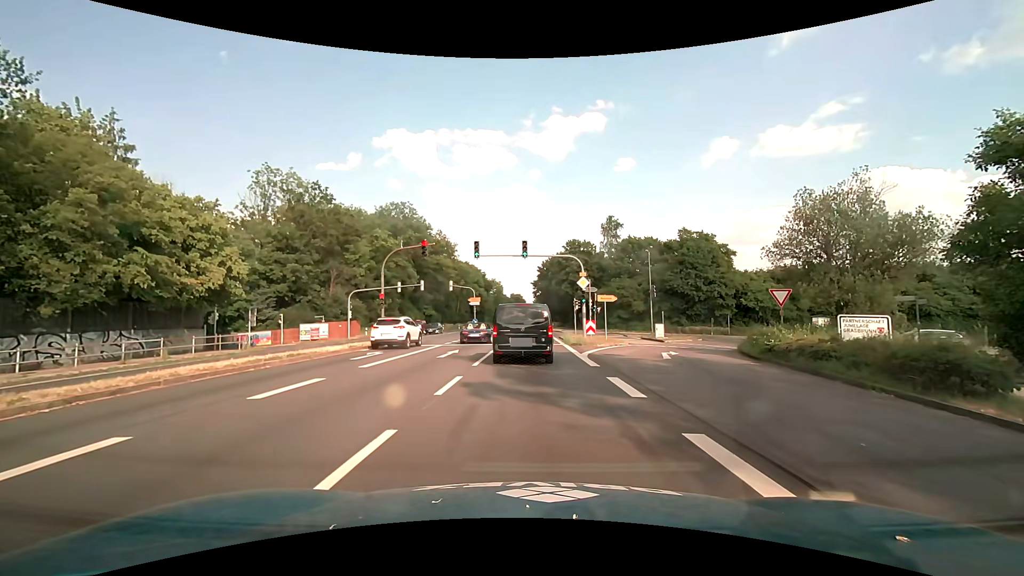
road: primary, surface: asphalt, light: Day
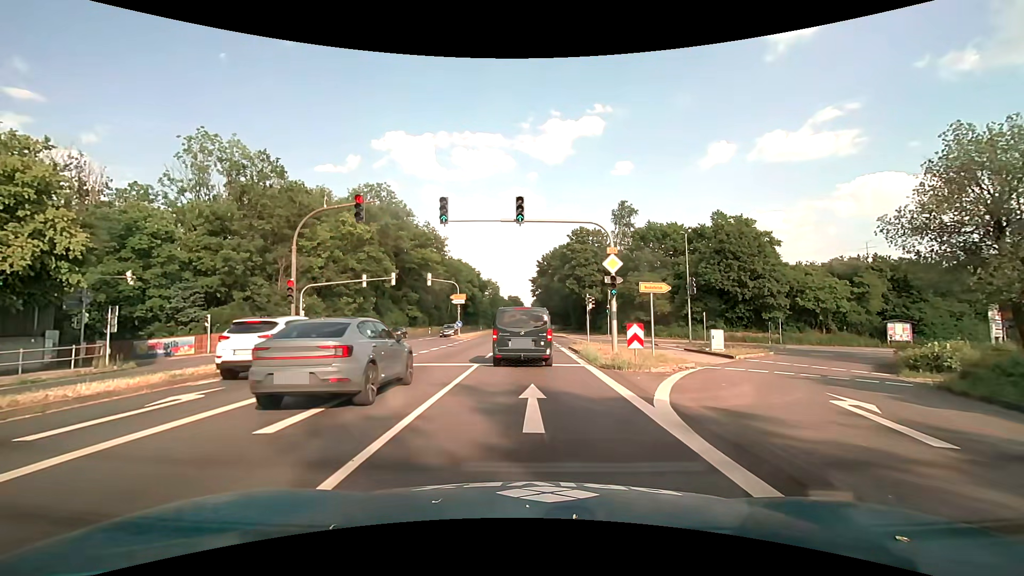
(+0.2, +12.4) m; +1°
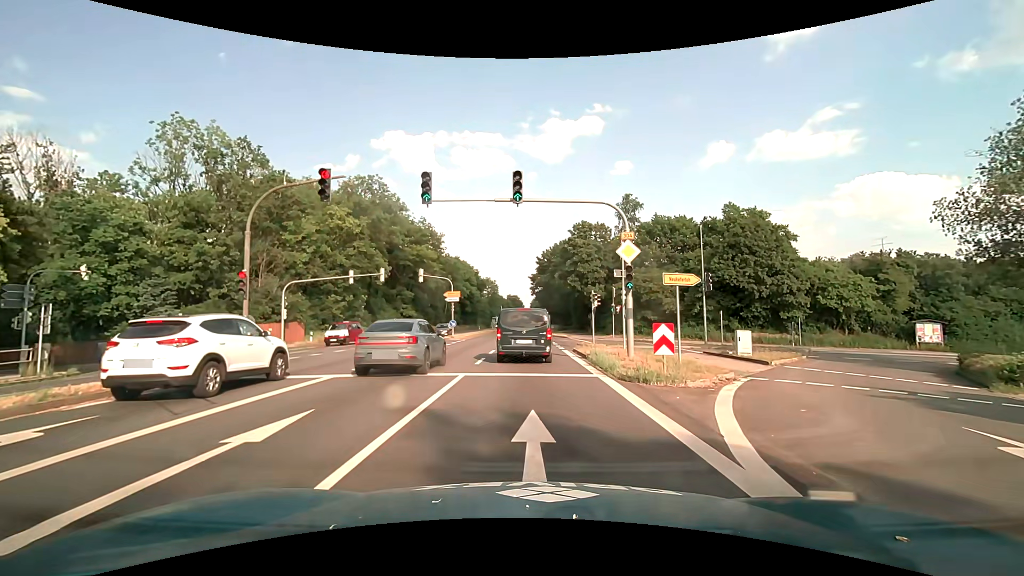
(0.0, +3.5) m; 0°
(0, +10) (0, +20) (0, +30) (0, +40) (0, +50) (0, +60) (-1, +70) (-1, +80) (-1, +90) (-1, +100) m
